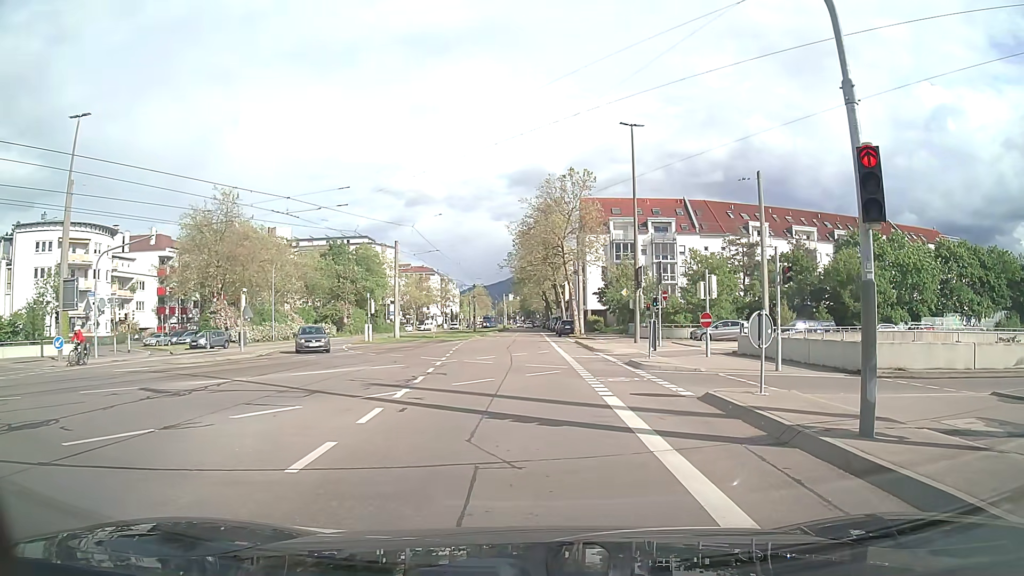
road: tertiary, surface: asphalt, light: Day
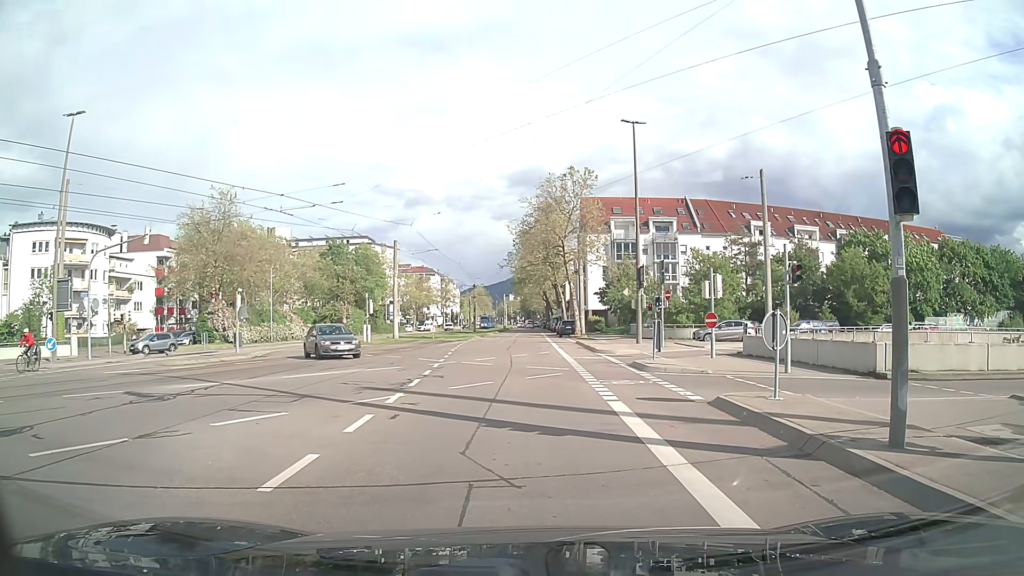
(0.0, +0.6) m; 0°
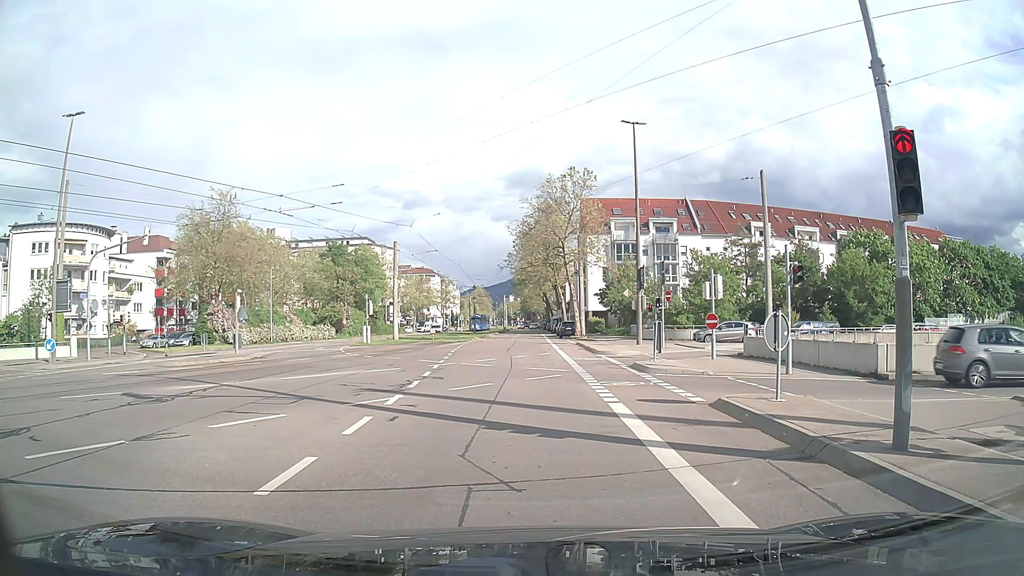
(0.0, +0.2) m; 0°
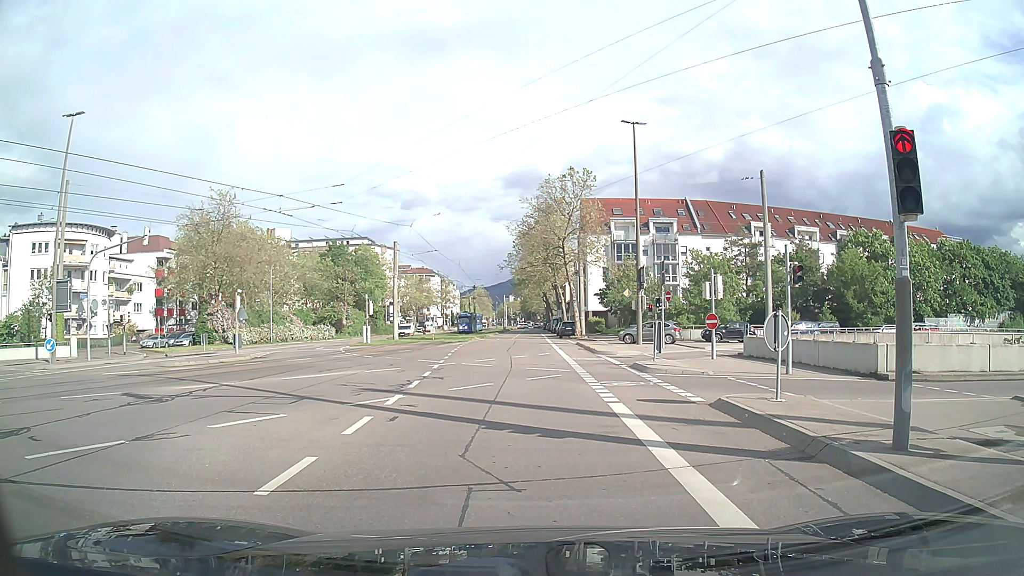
(0.0, 0.0) m; 0°
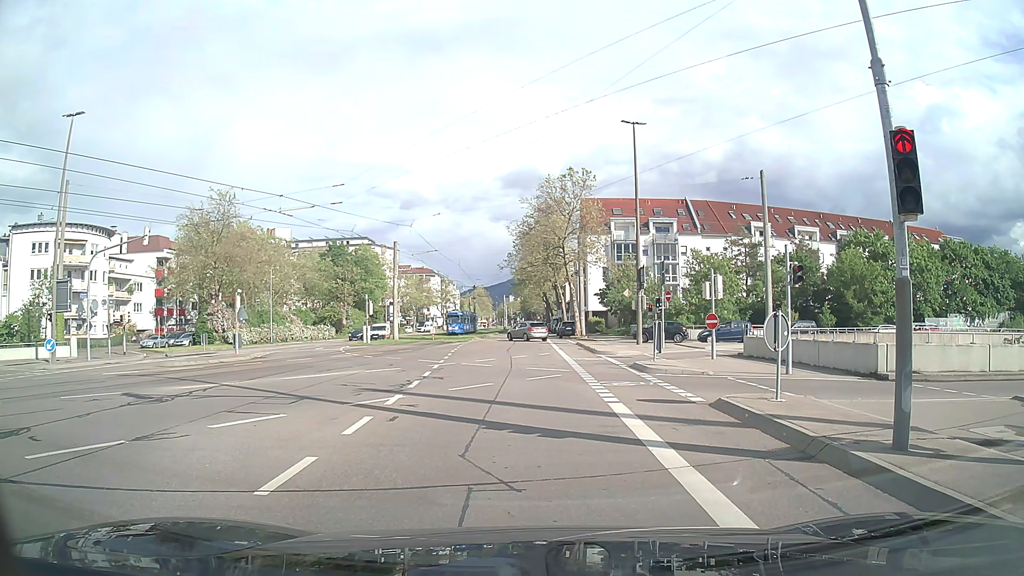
(0.0, 0.0) m; 0°
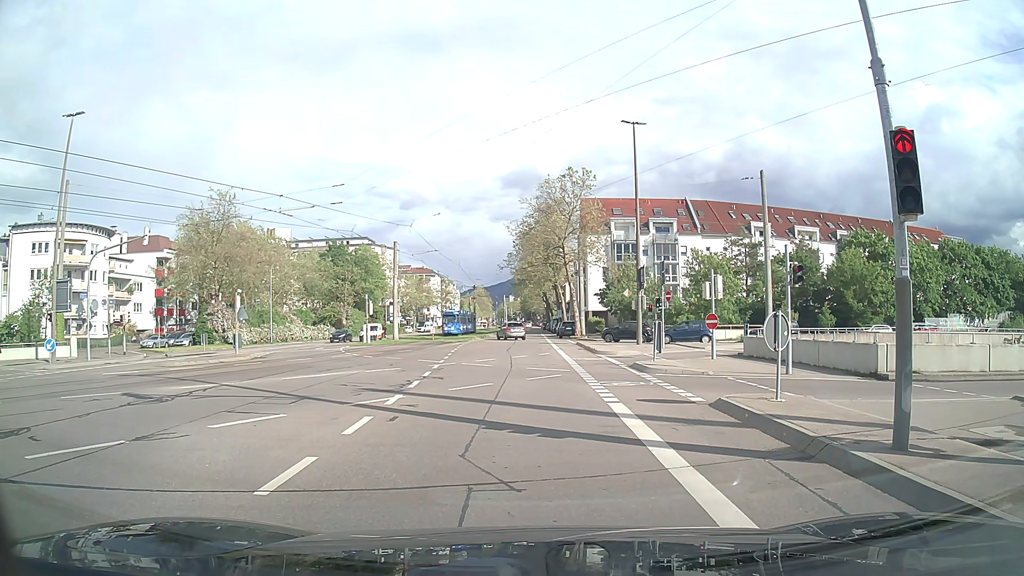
(0.0, 0.0) m; 0°
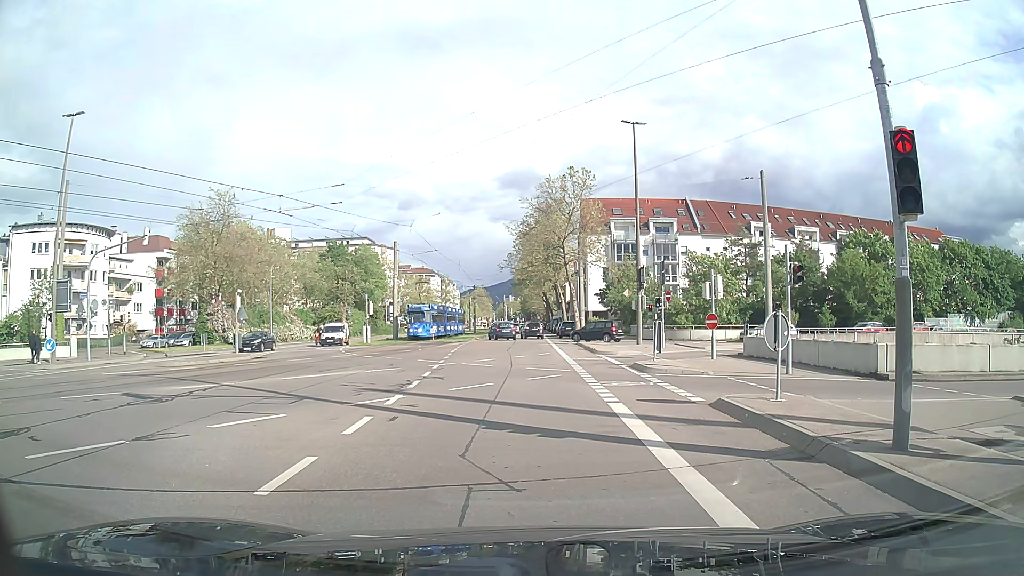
(0.0, 0.0) m; 0°
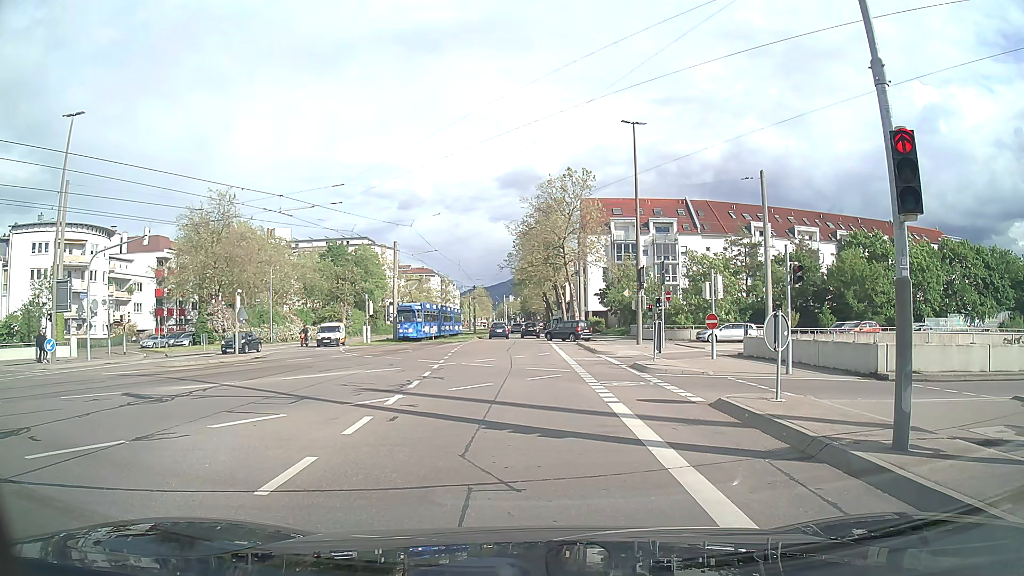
(0.0, 0.0) m; 0°
(0, +10) (-1, +20) (-1, +30) (-1, +40) (-2, +50) (-2, +60) (-3, +70) (-3, +80) (-3, +90) (-3, +100) m
